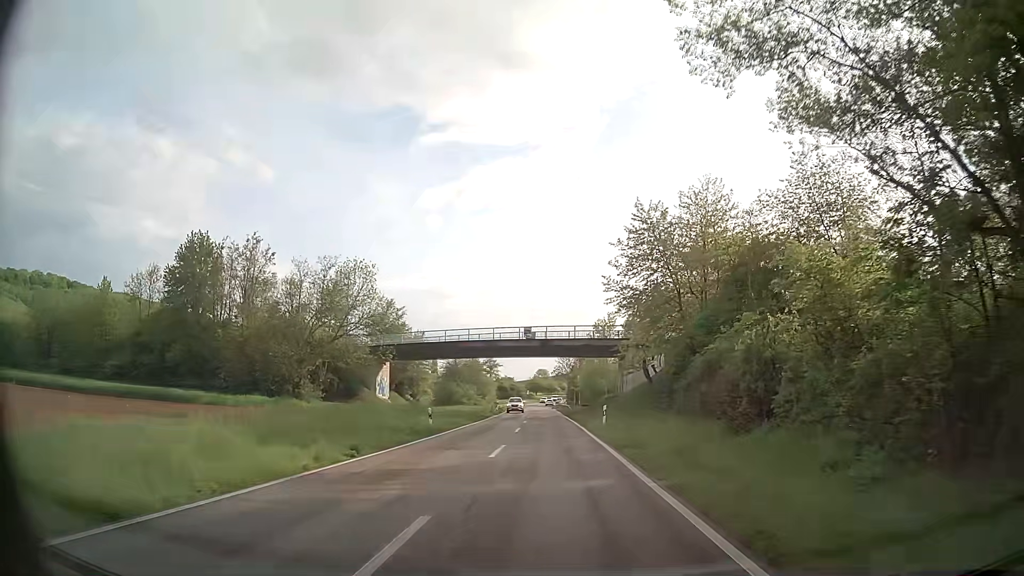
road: primary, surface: asphalt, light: Day
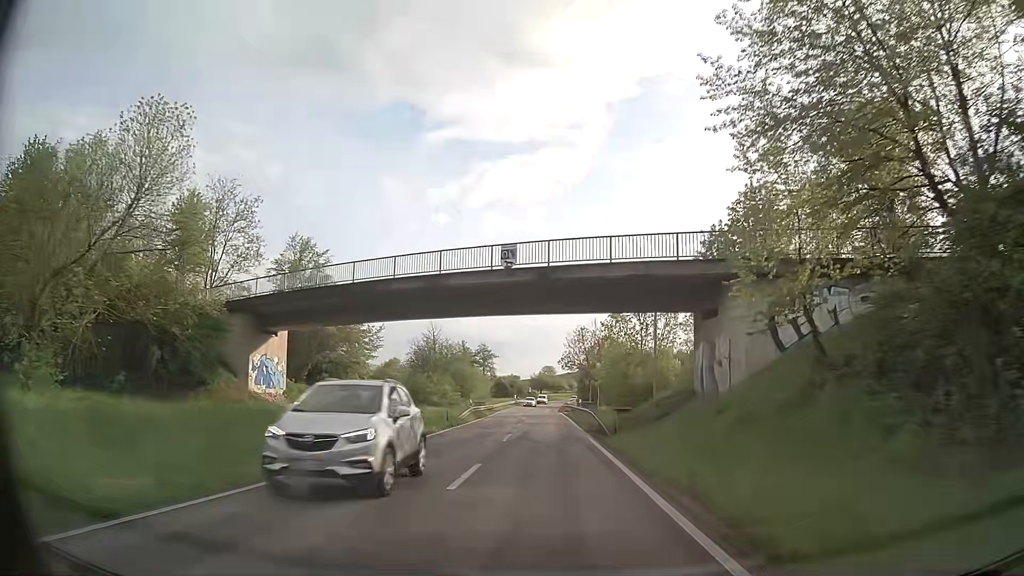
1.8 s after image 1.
(0.0, +29.6) m; 0°
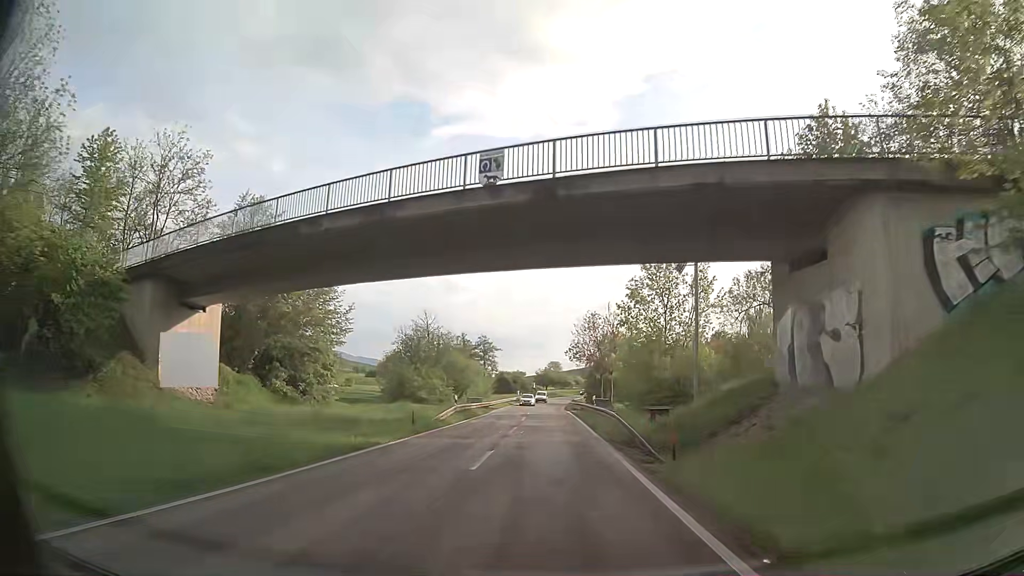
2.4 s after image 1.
(-0.1, +9.9) m; -1°
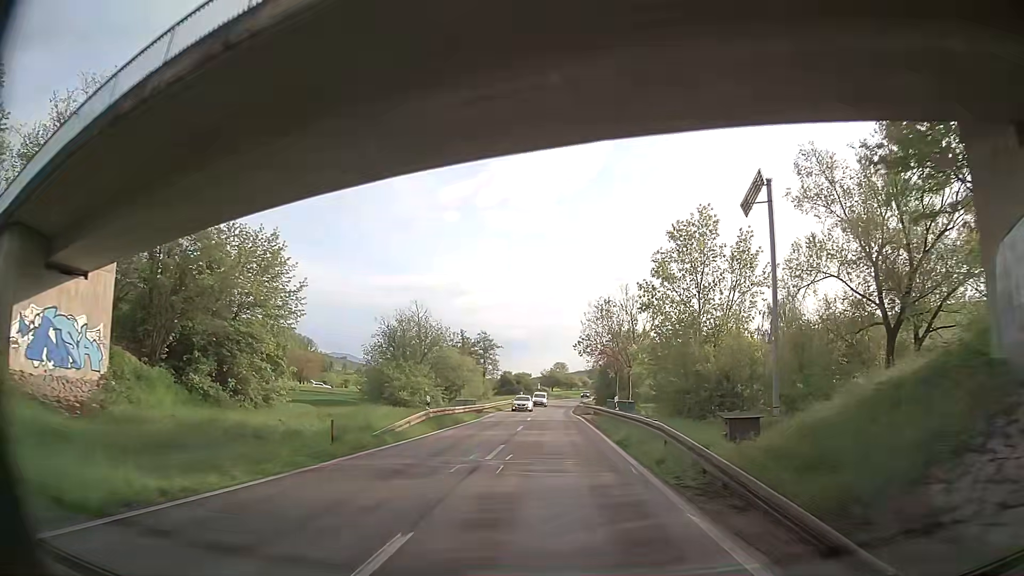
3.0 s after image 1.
(0.0, +10.1) m; 0°
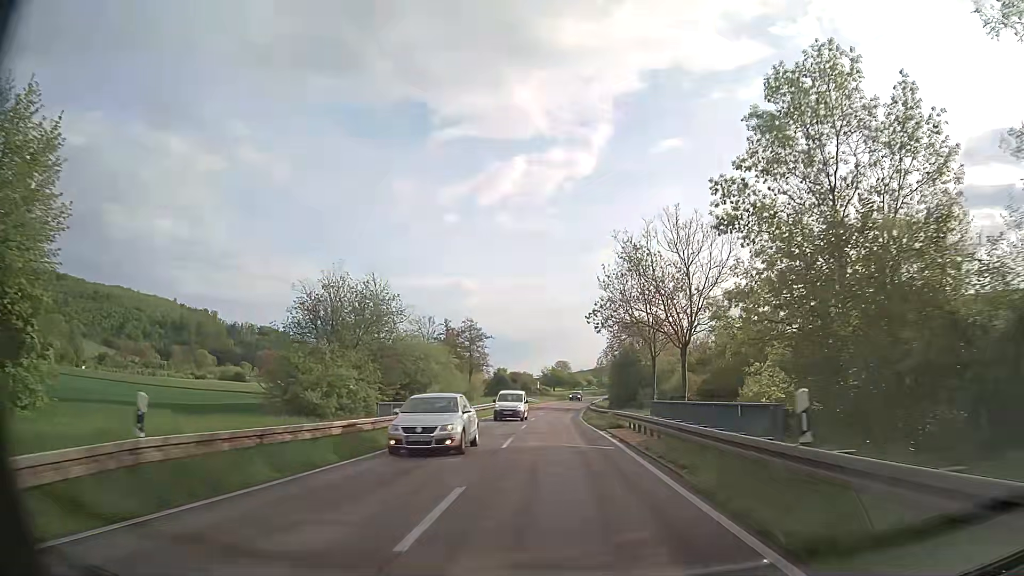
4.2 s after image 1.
(-0.2, +20.6) m; -1°
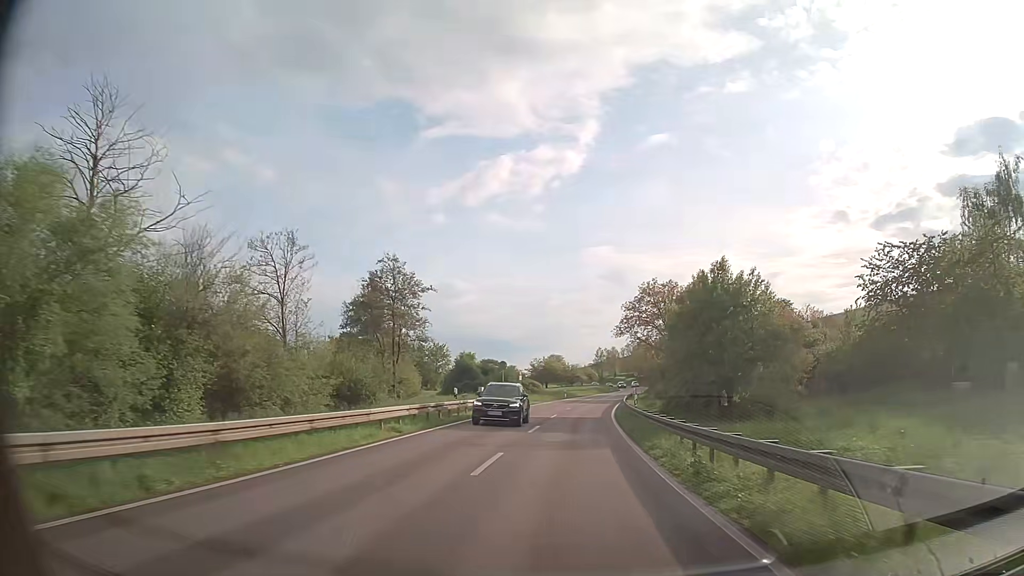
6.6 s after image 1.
(+0.3, +41.8) m; +1°
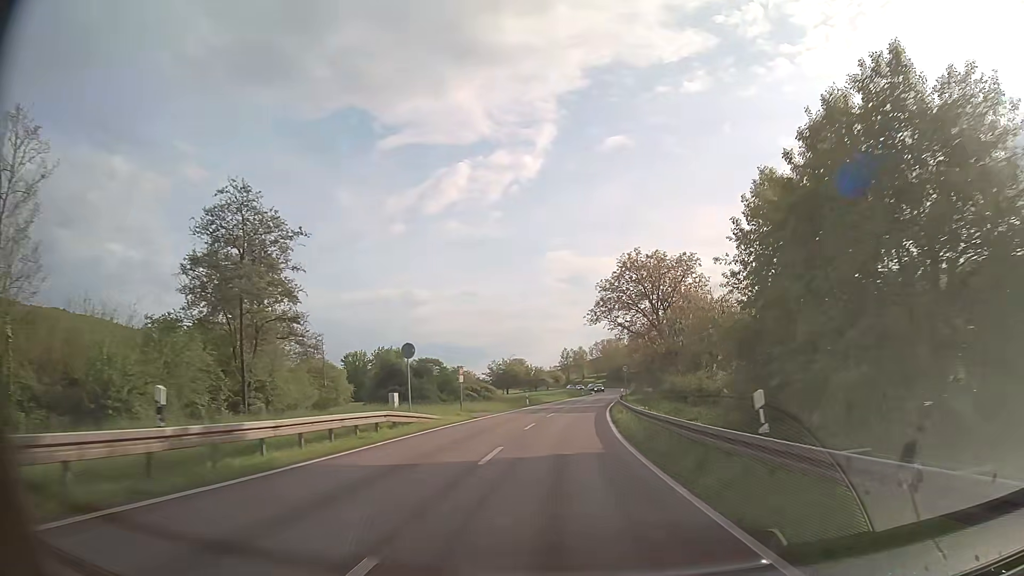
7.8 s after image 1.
(+0.6, +21.2) m; +3°
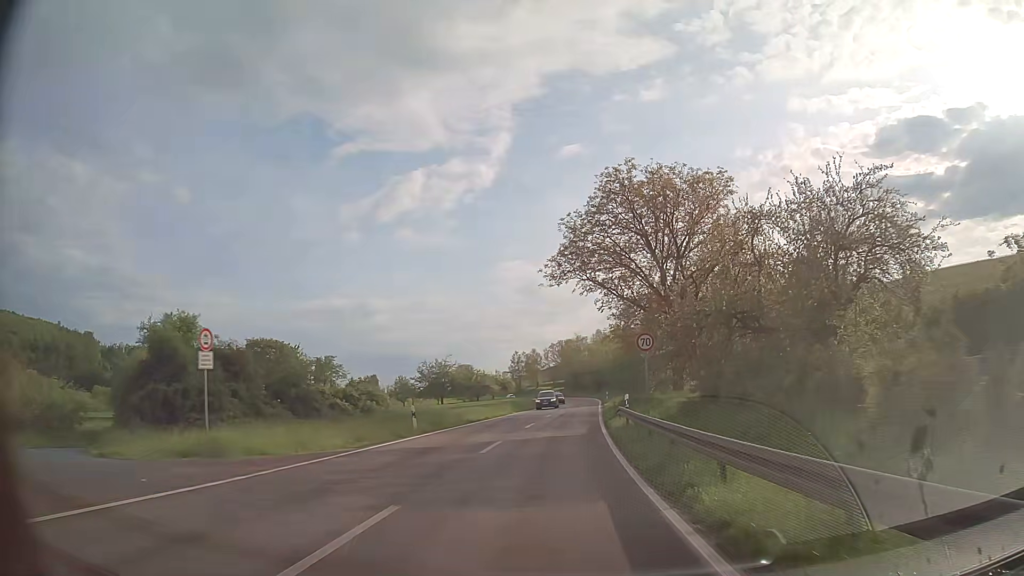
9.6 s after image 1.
(+1.1, +31.7) m; +4°
(0, +10) (0, +20) (+1, +30) (+1, +40) (+2, +50) (+2, +60) (+3, +70) (+4, +80) (+4, +90) (+4, +100) m
